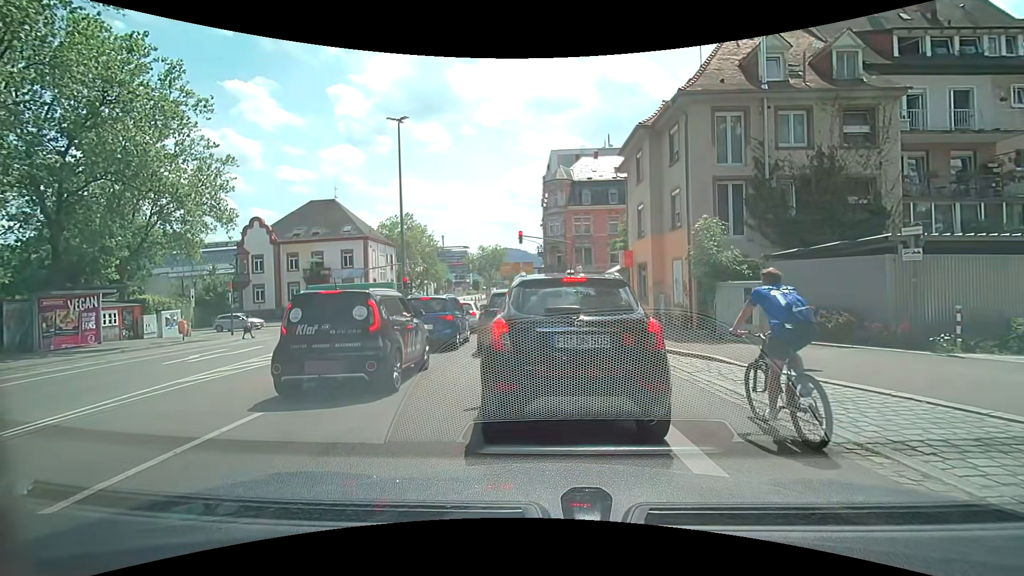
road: secondary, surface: asphalt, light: Day
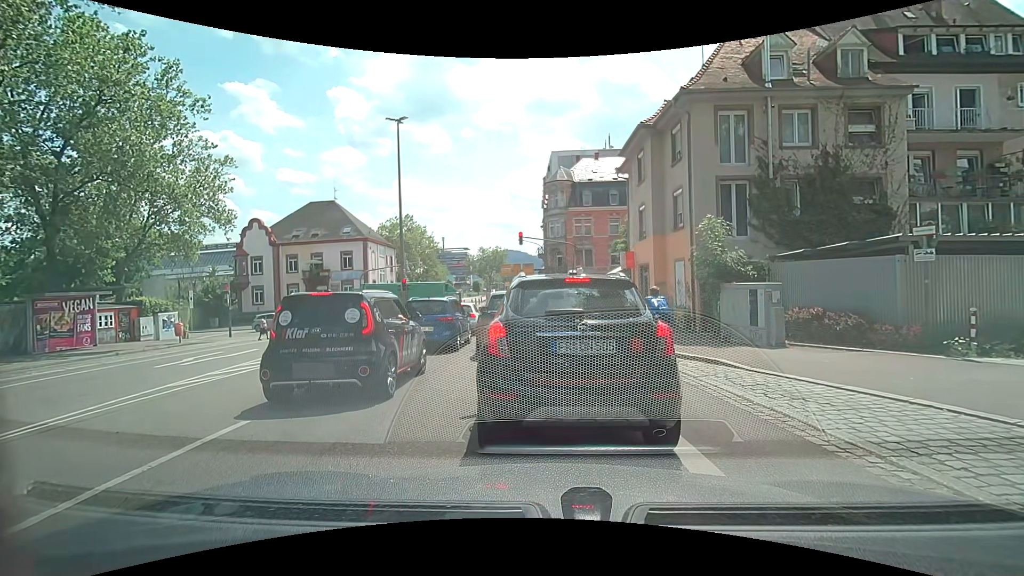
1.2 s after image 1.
(0.0, +0.3) m; 0°
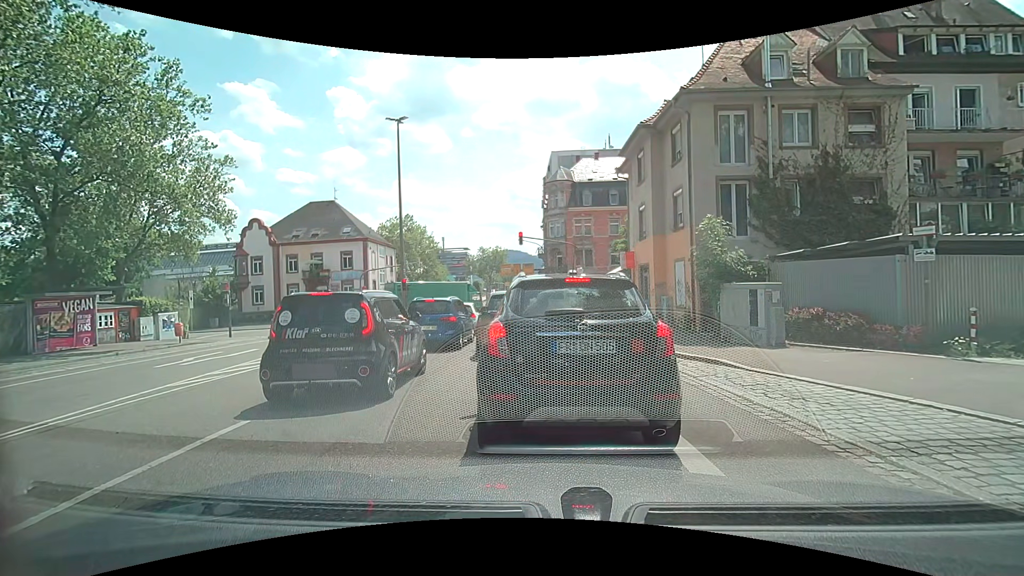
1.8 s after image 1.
(0.0, 0.0) m; 0°
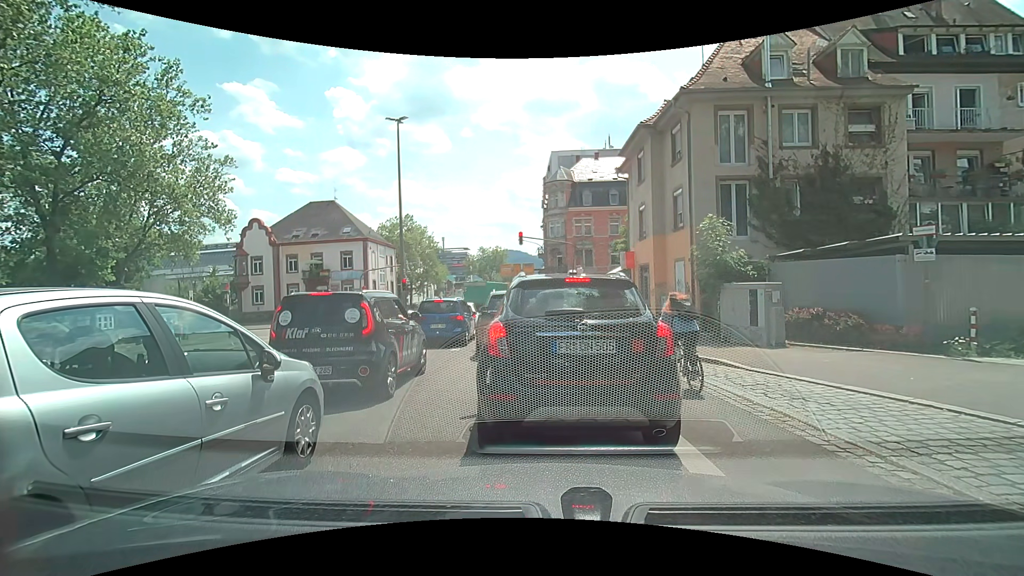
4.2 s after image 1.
(0.0, 0.0) m; 0°
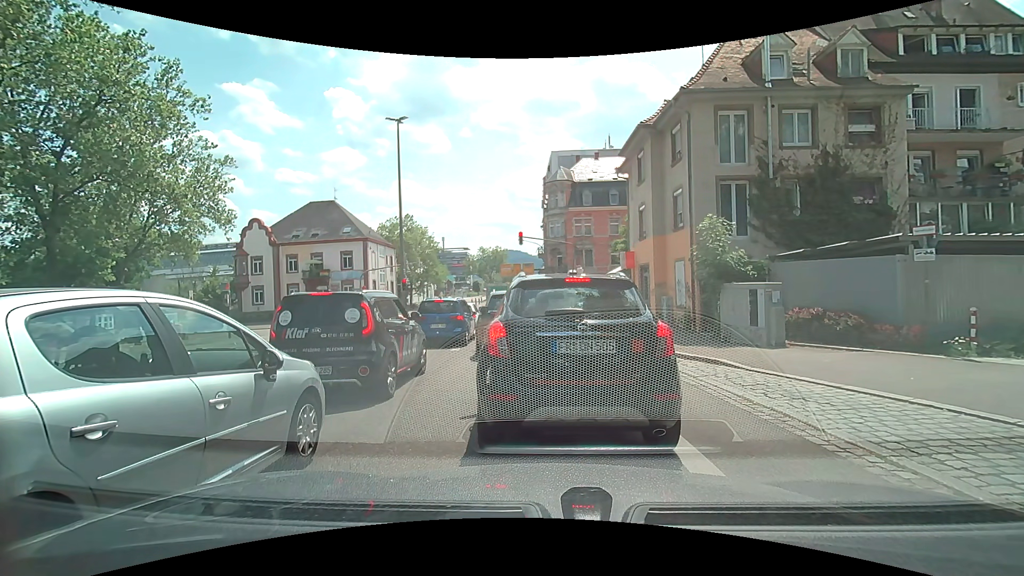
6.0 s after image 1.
(0.0, 0.0) m; 0°
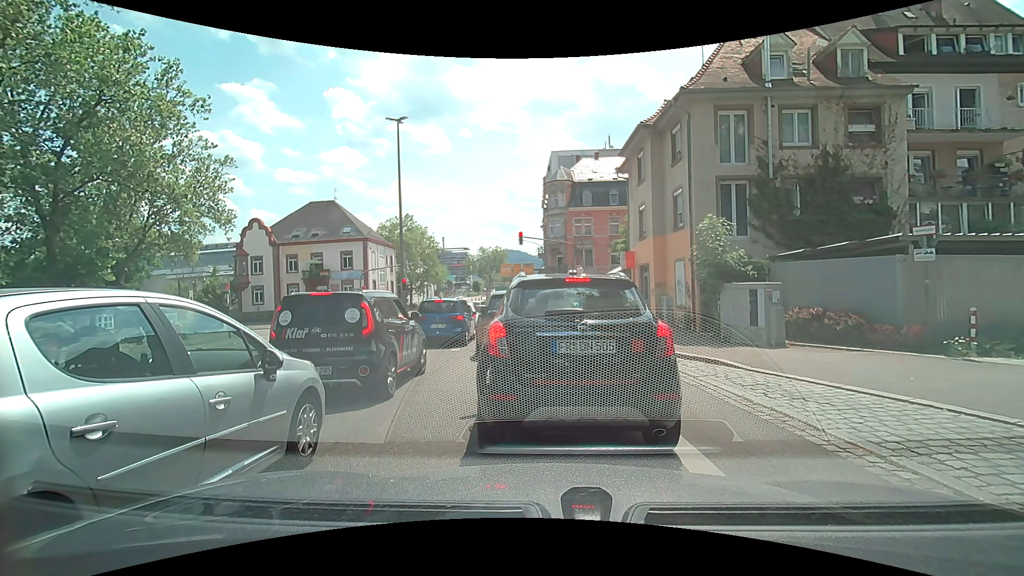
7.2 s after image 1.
(0.0, 0.0) m; 0°
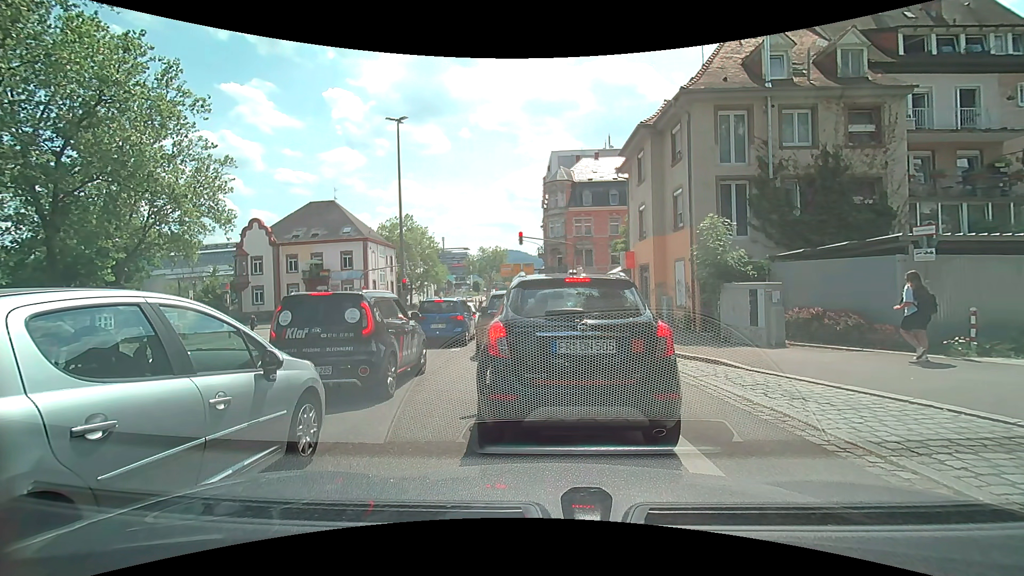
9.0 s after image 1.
(0.0, 0.0) m; 0°
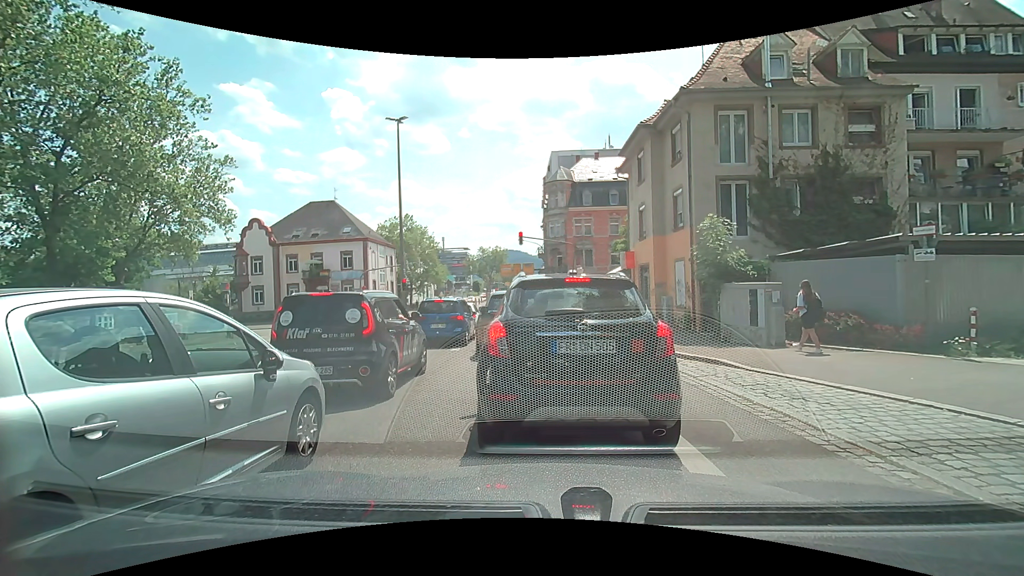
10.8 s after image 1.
(0.0, 0.0) m; 0°
